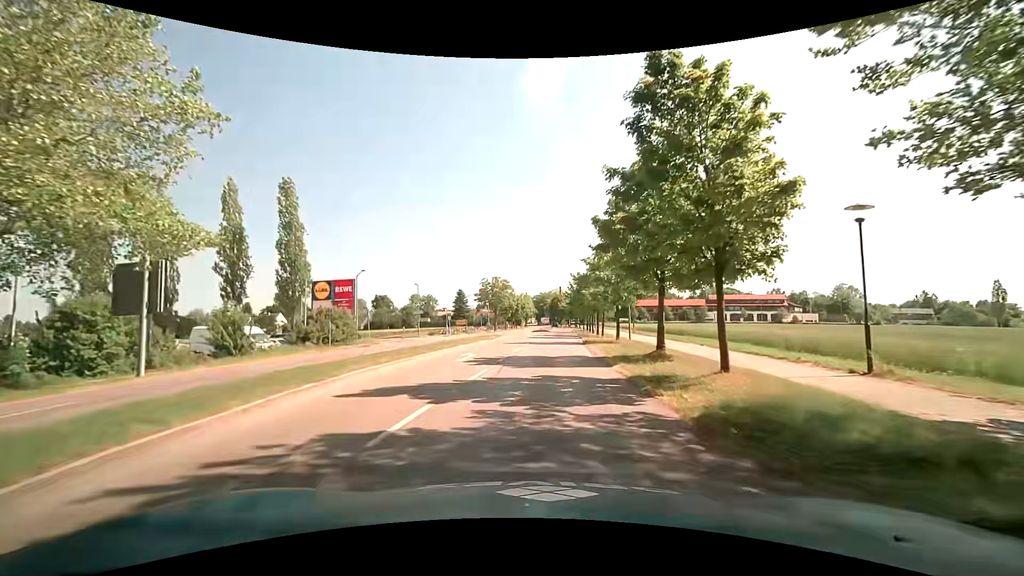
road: tertiary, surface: asphalt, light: Day
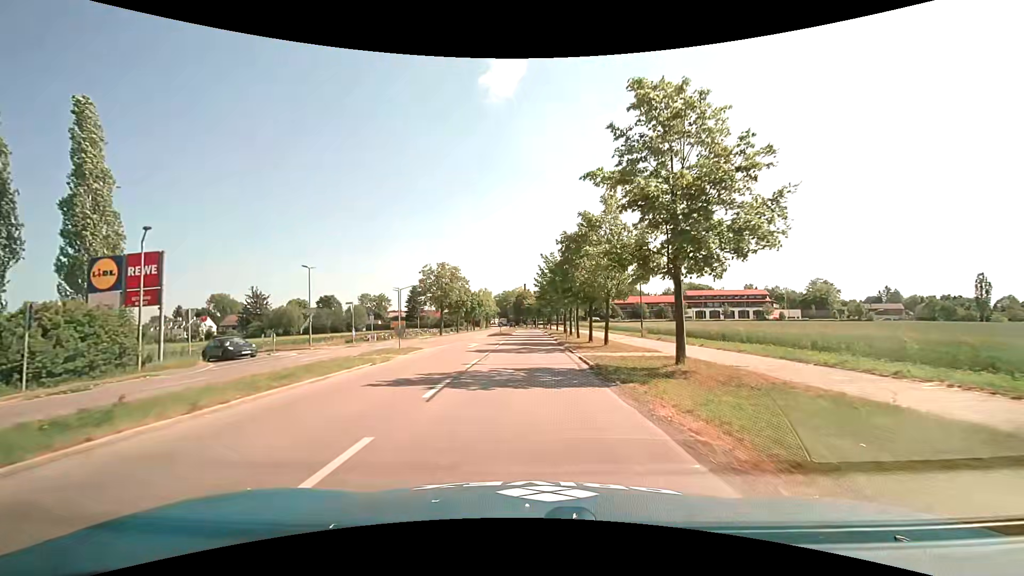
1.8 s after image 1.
(+1.1, +20.7) m; +5°
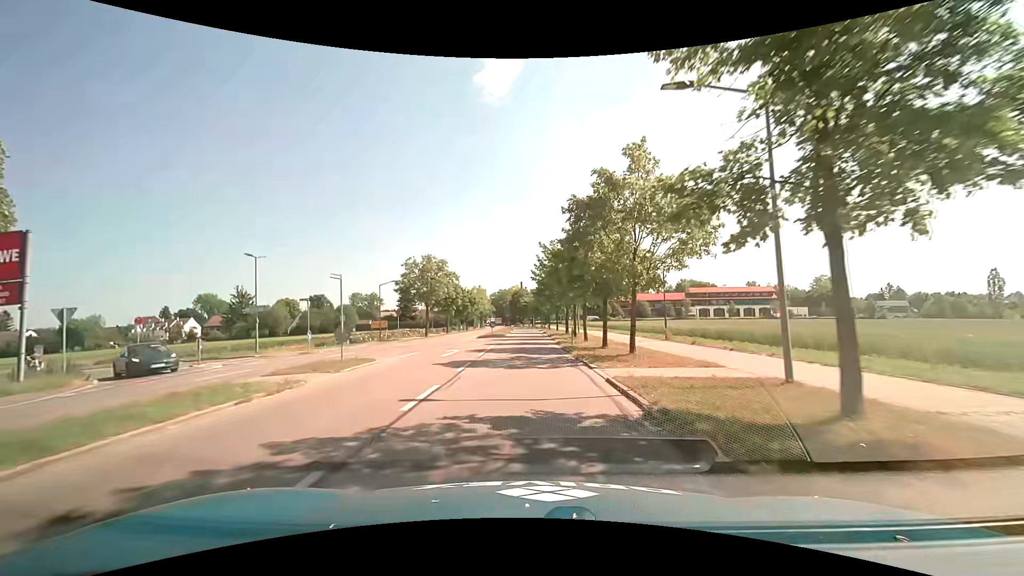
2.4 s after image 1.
(+0.1, +7.2) m; +1°
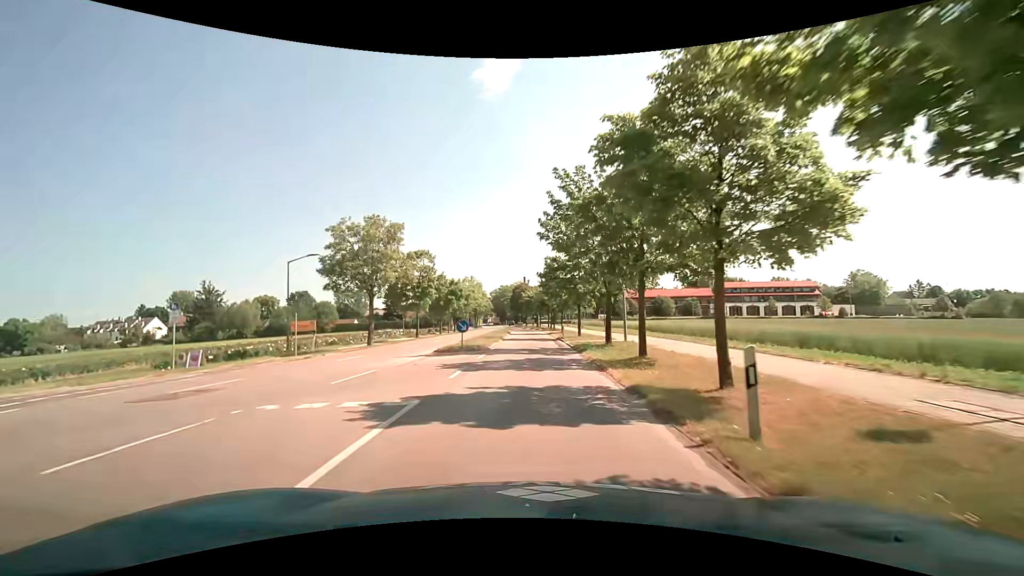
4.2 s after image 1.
(-0.2, +21.7) m; -1°
